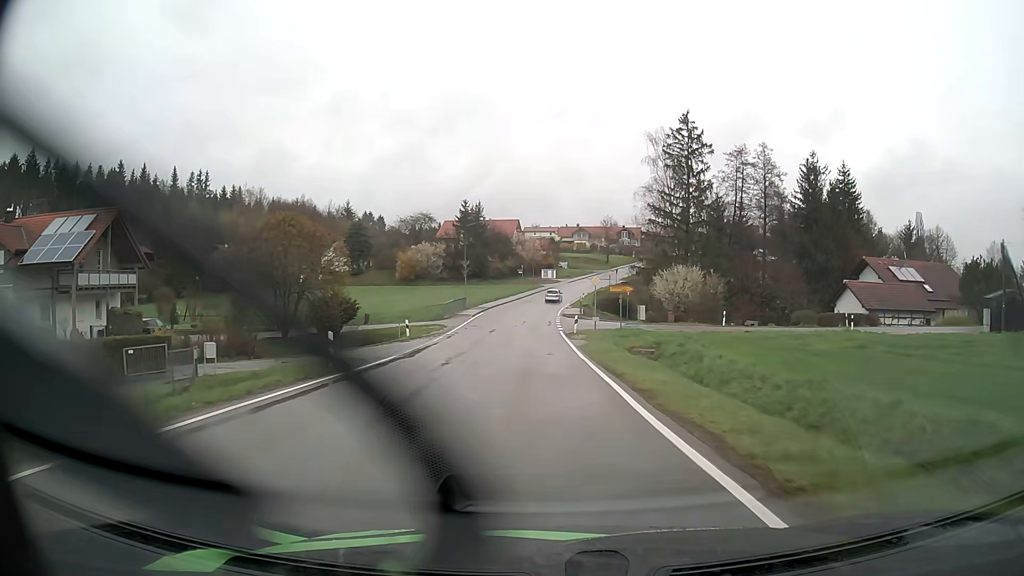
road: tertiary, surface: asphalt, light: Day
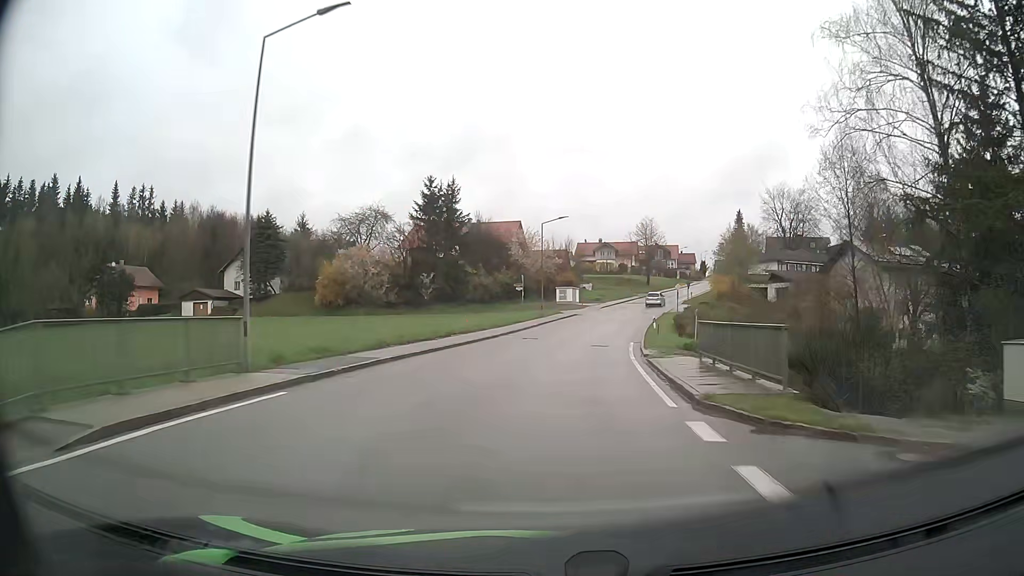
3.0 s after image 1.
(-0.9, +47.3) m; -1°
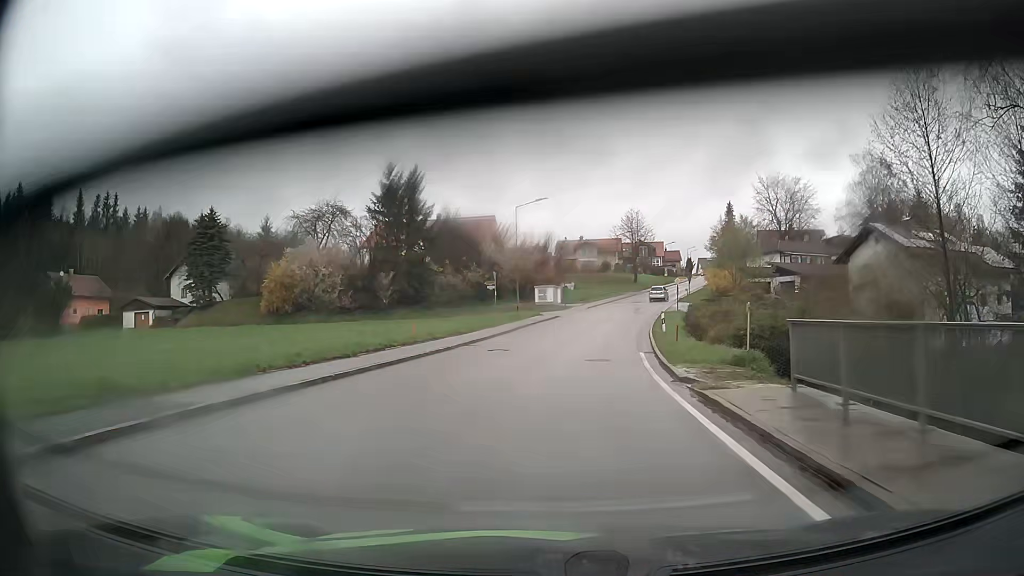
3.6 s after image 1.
(+0.1, +9.2) m; +2°
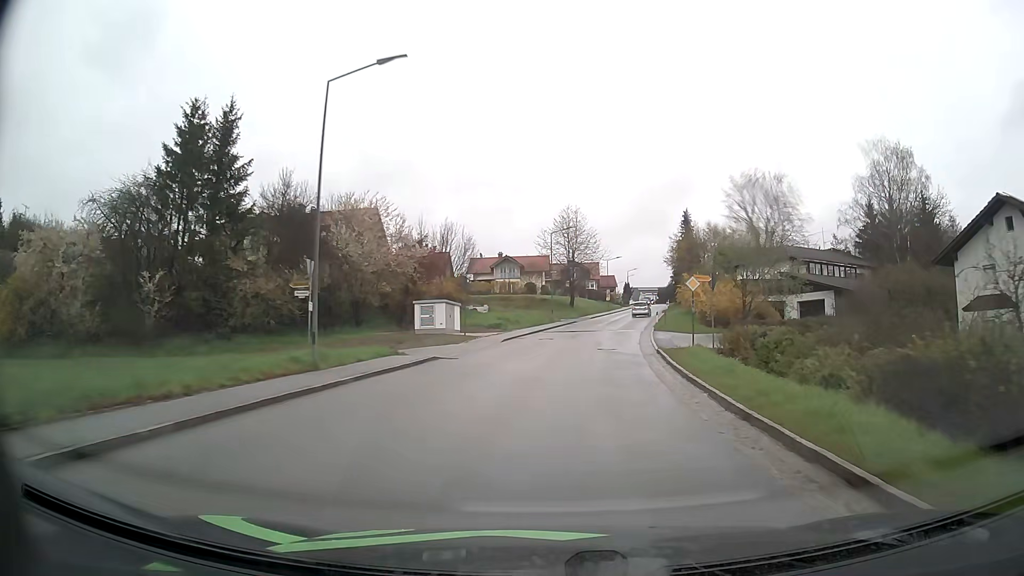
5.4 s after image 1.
(+1.5, +27.5) m; +6°
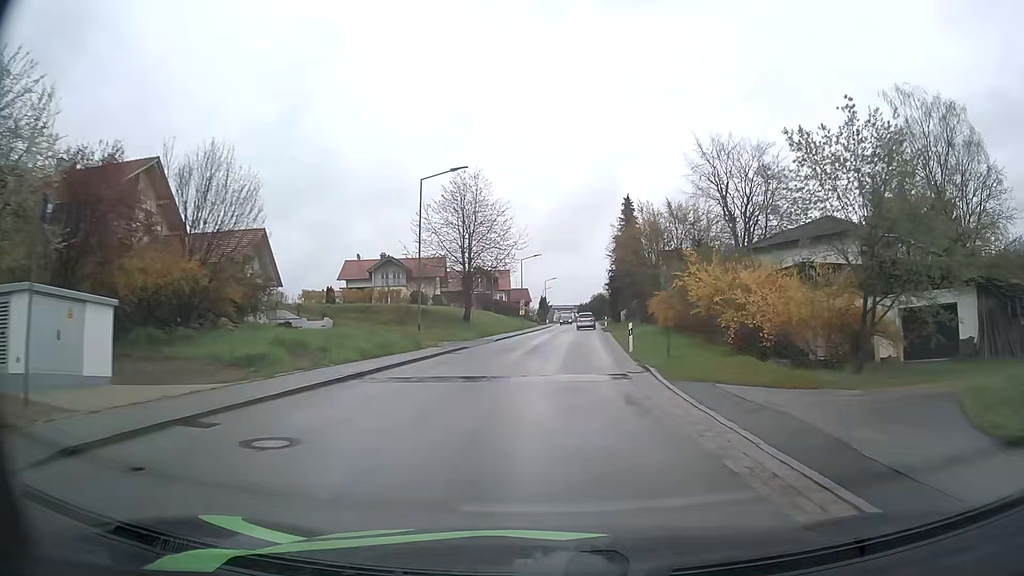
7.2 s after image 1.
(+2.0, +27.0) m; +8°
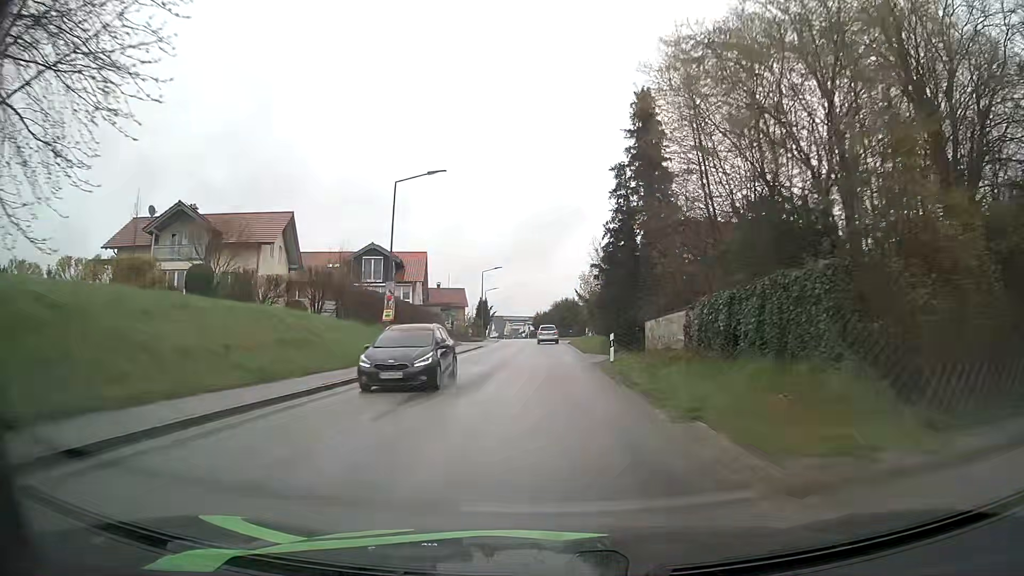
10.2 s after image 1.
(+2.0, +42.8) m; +4°
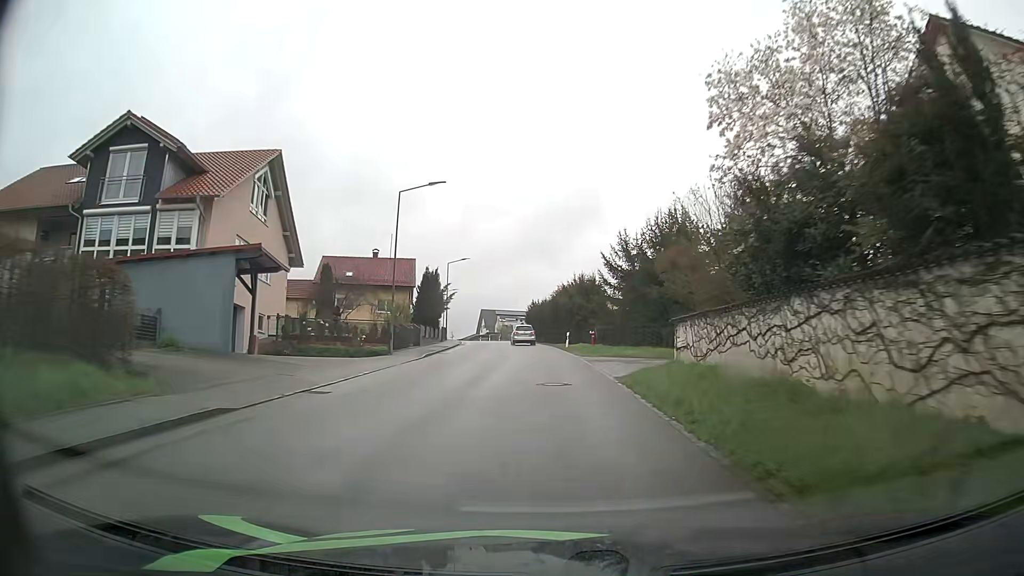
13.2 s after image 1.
(-0.1, +41.4) m; 0°
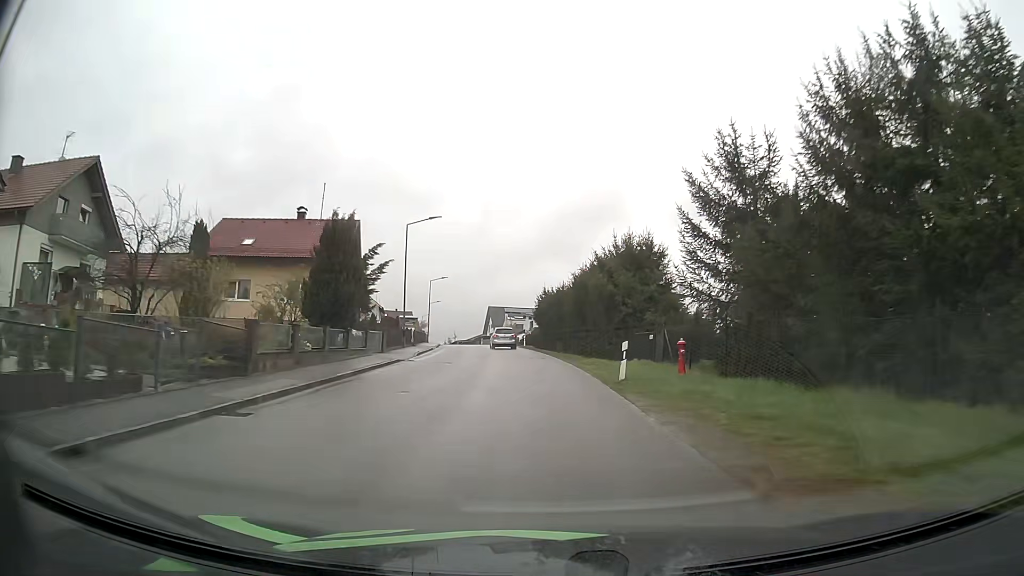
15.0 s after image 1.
(-0.1, +25.0) m; -1°
(0, +10) (0, +20) (-1, +30) (-1, +40) (-3, +50) (-4, +60) (-5, +70) (-7, +80) (-9, +89) (-10, +99) m
